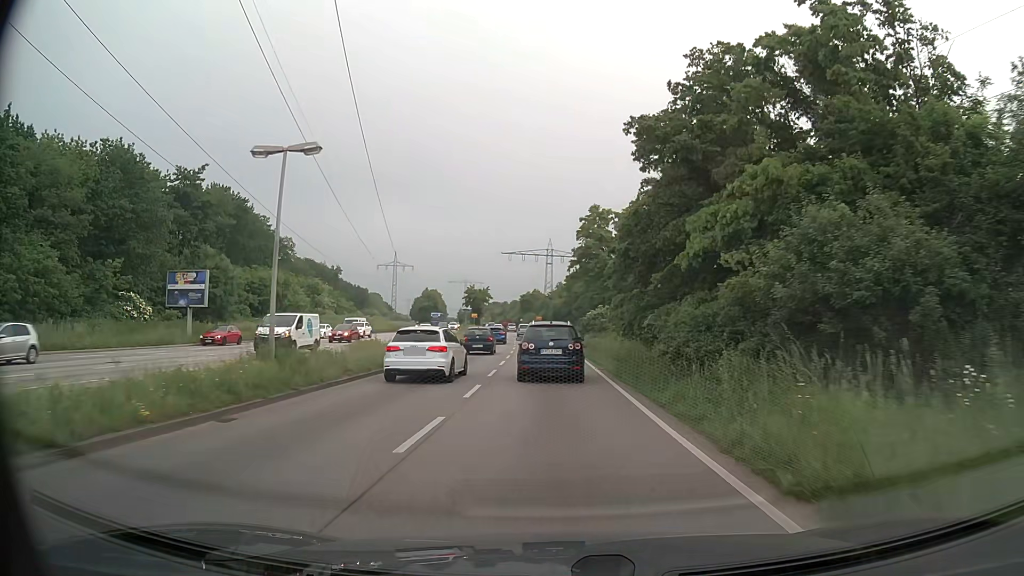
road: primary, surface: asphalt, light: Day
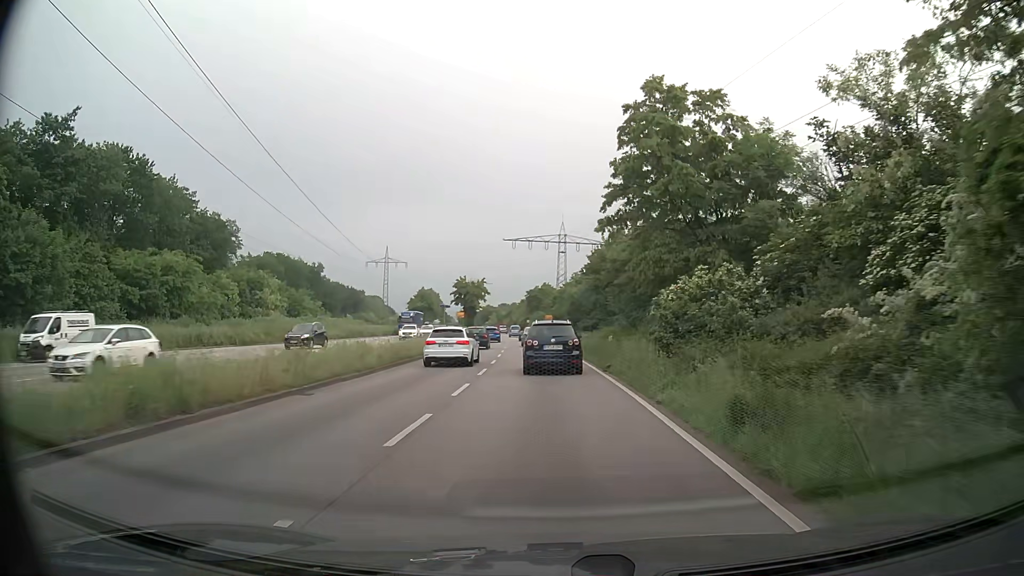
(-0.5, +30.1) m; -1°
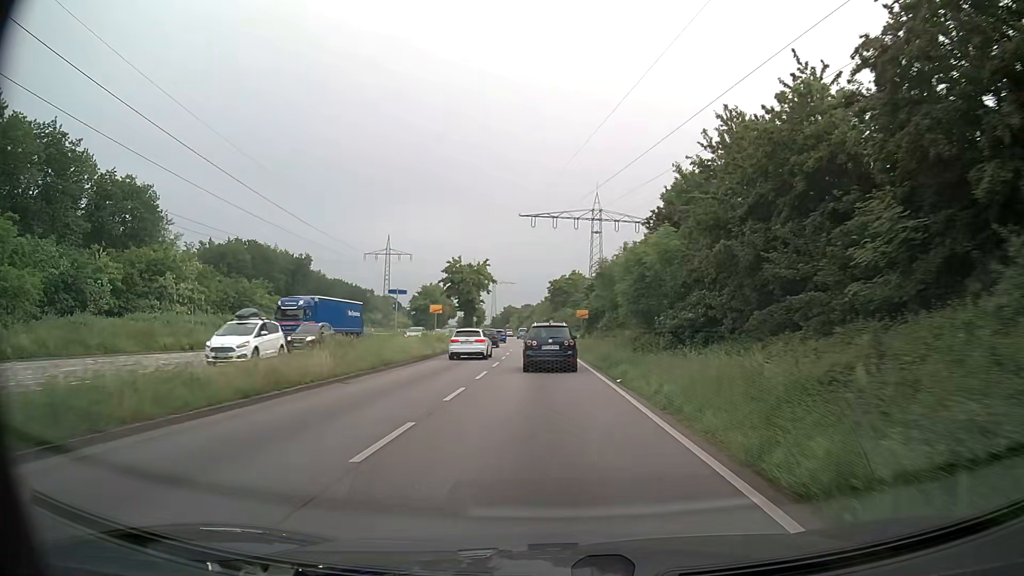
(-0.6, +31.4) m; -3°
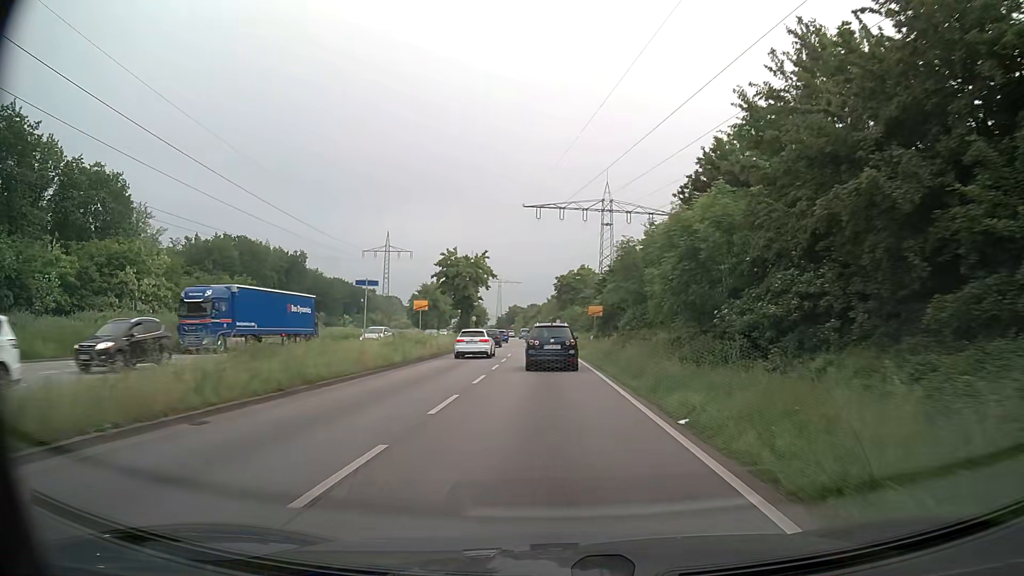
(0.0, +8.0) m; 0°
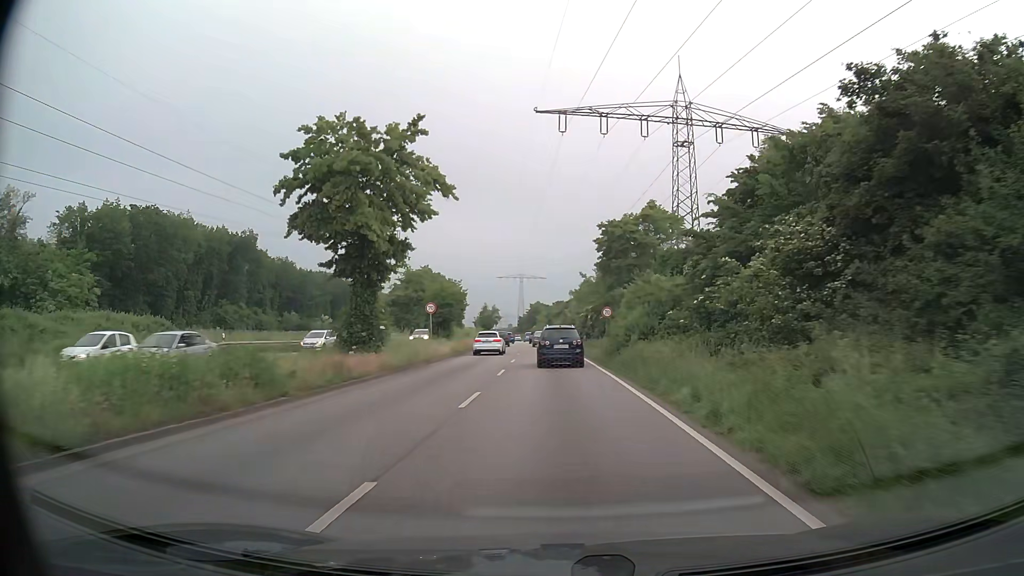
(-1.0, +41.6) m; -3°
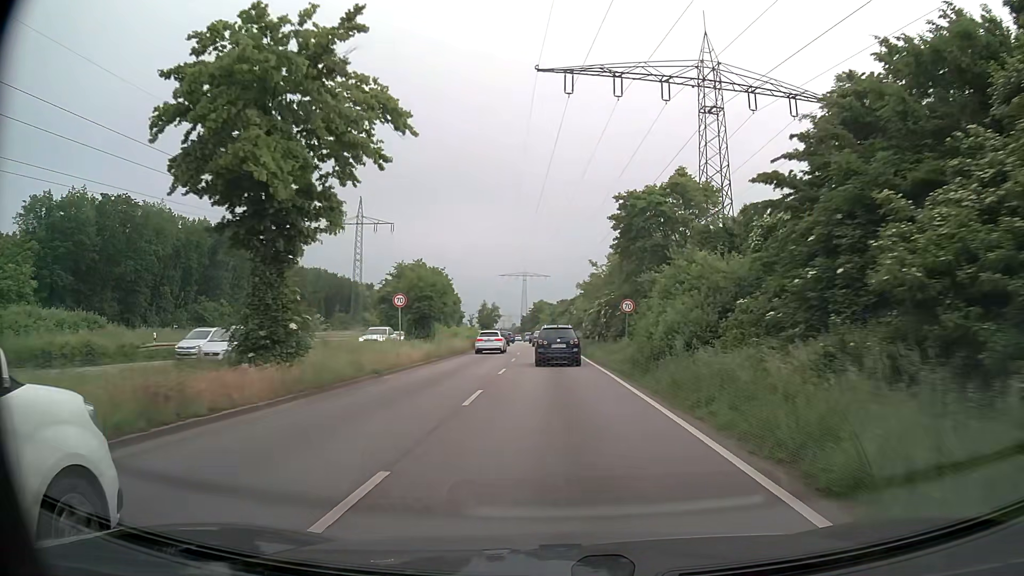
(0.0, +8.7) m; 0°
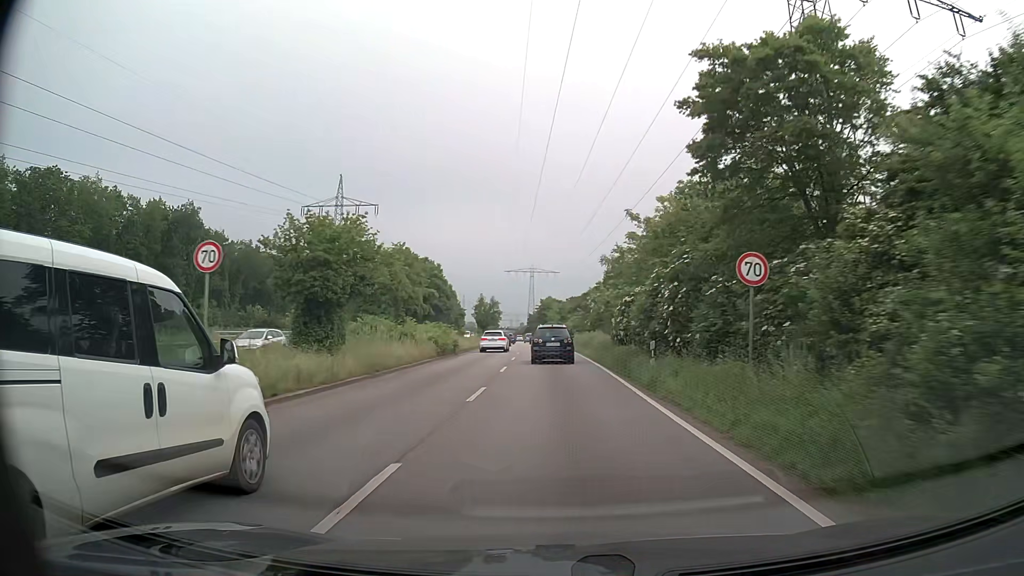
(-0.1, +17.8) m; -1°
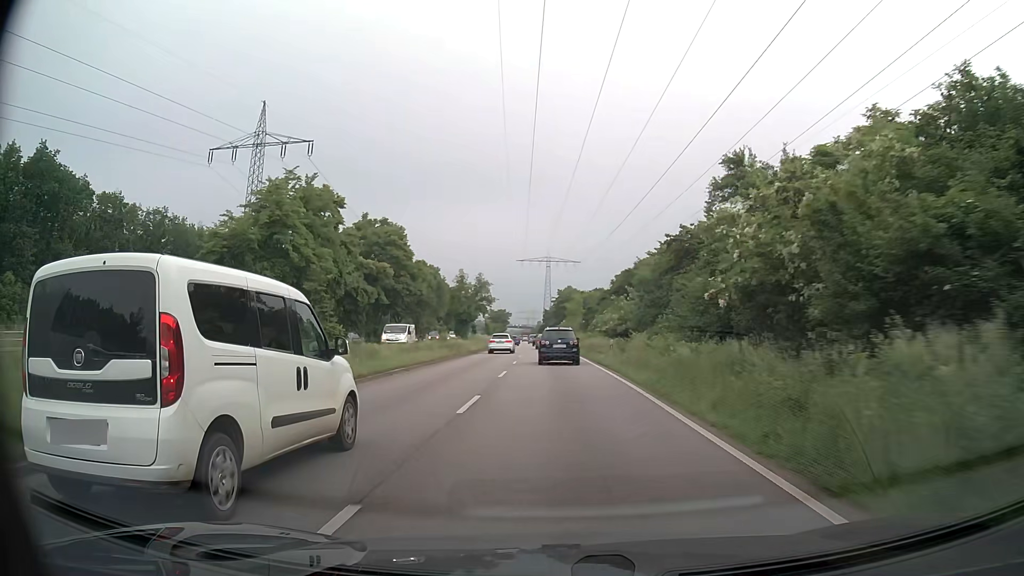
(-0.5, +38.3) m; -1°
(0, +10) (0, +20) (0, +30) (0, +40) (-1, +50) (-1, +60) (-1, +70) (-2, +80) (-2, +90) (-2, +100) m
